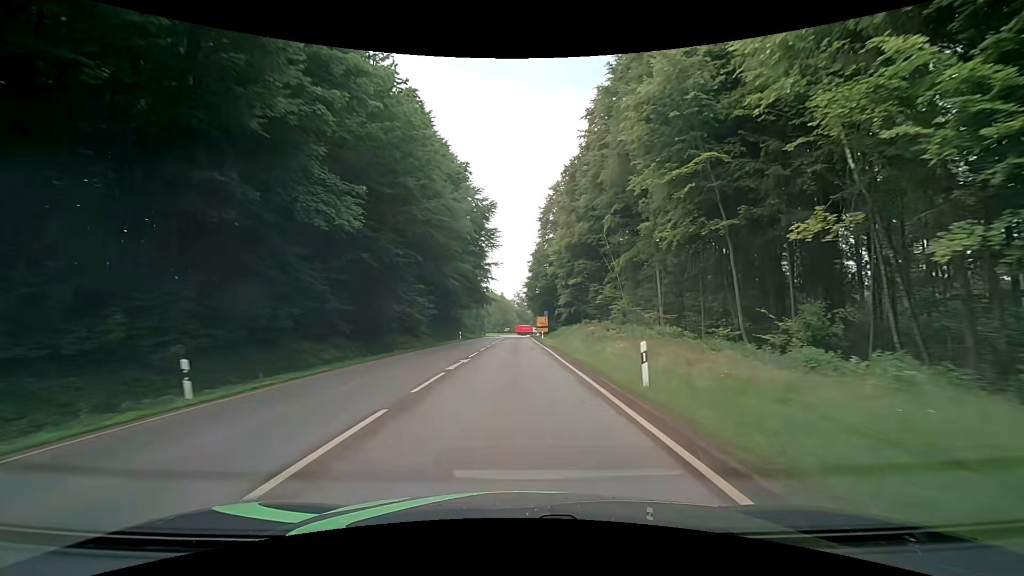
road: secondary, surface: asphalt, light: Day
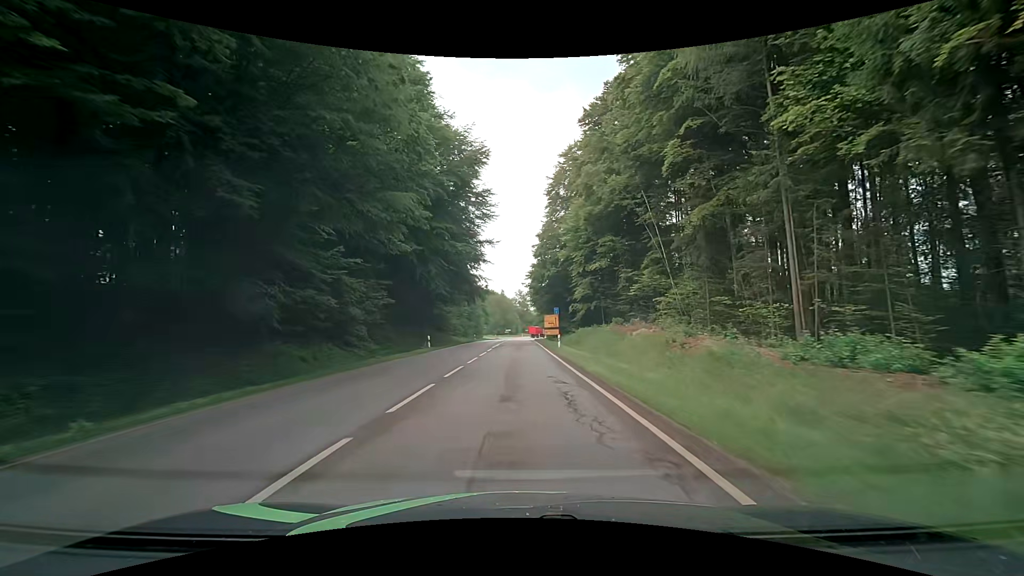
(-0.1, +20.4) m; 0°
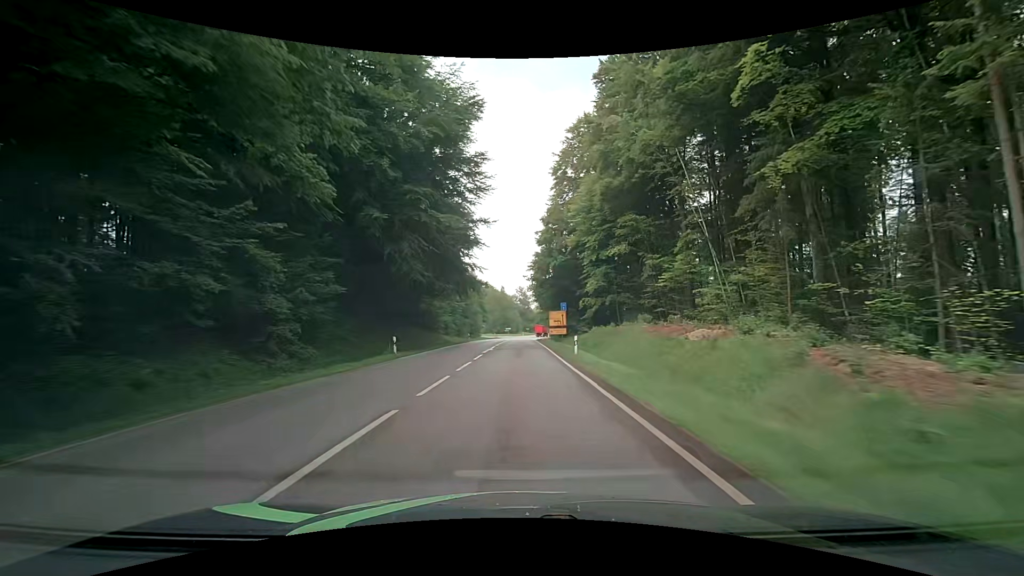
(-0.1, +10.0) m; 0°
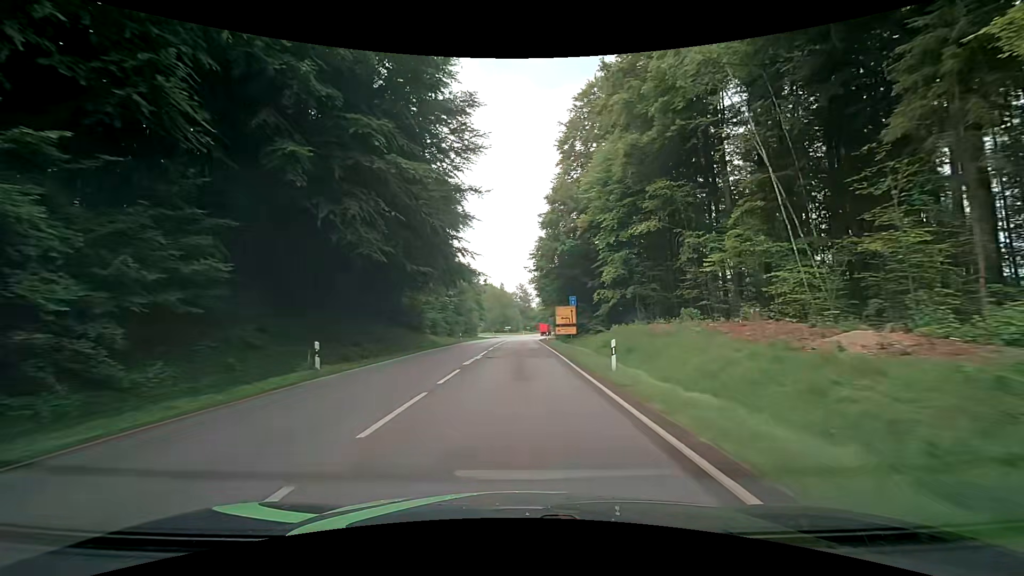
(+0.1, +9.9) m; 0°
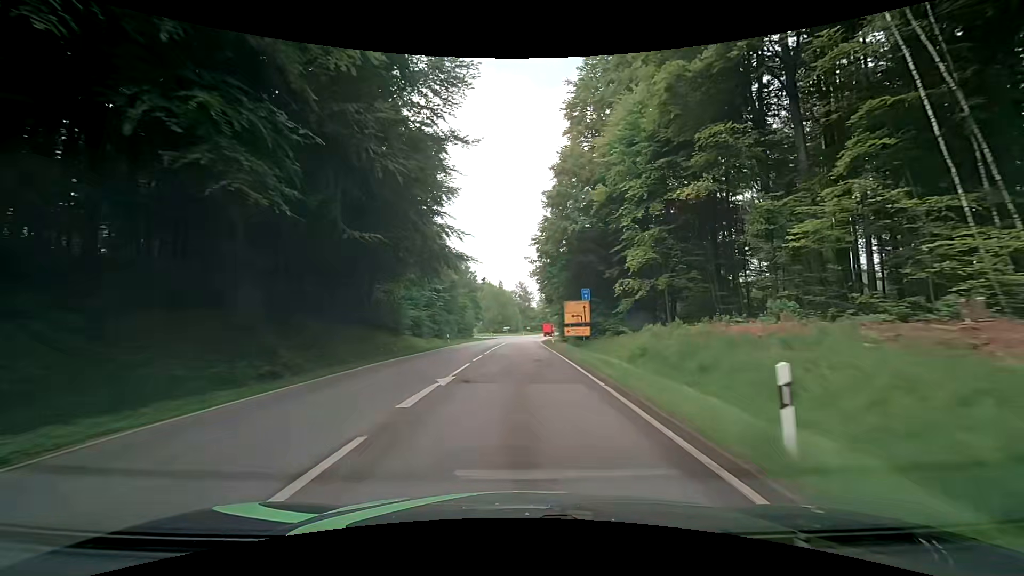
(-0.1, +9.8) m; 0°
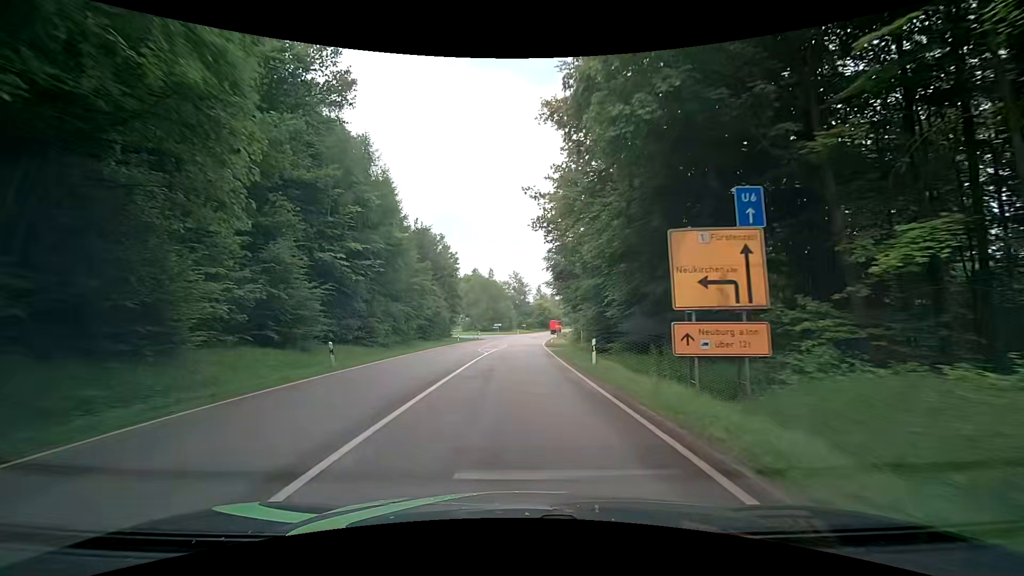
(0.0, +28.6) m; 0°
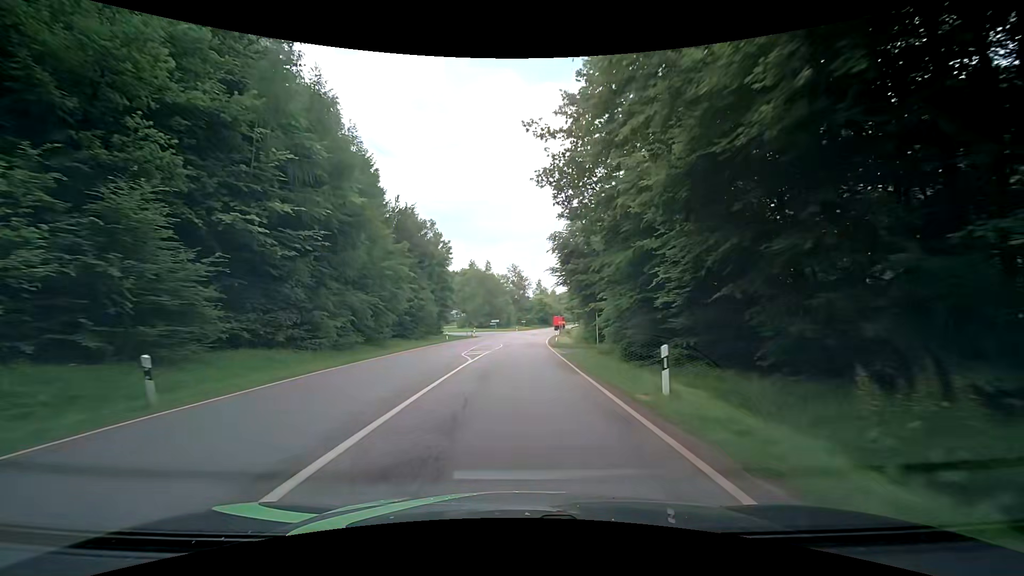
(0.0, +9.3) m; -1°
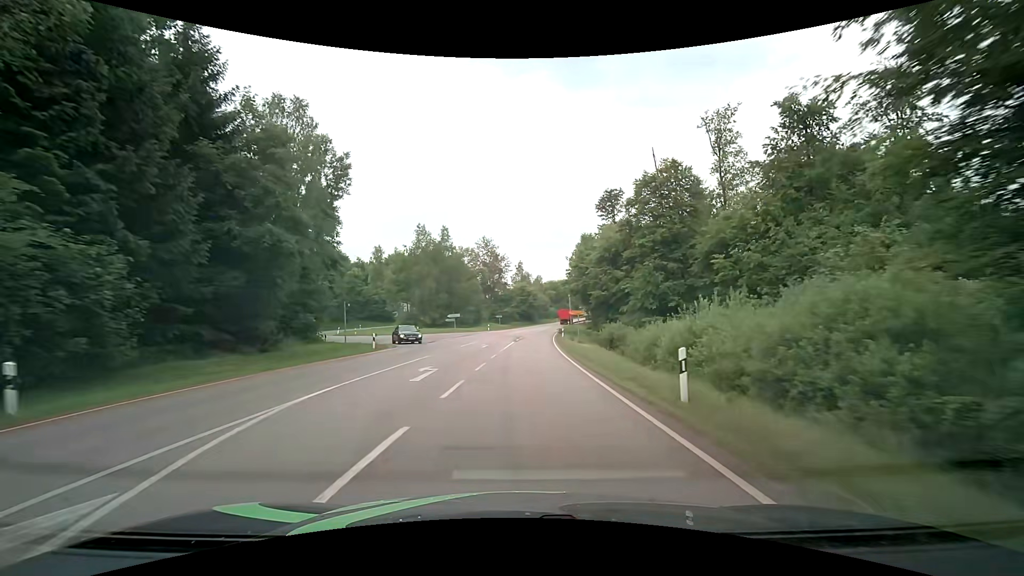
(+1.9, +45.5) m; +5°
(0, +10) (0, +20) (+1, +30) (+1, +40) (+2, +50) (+2, +60) (+3, +70) (+4, +80) (+5, +90) (+7, +100) m
